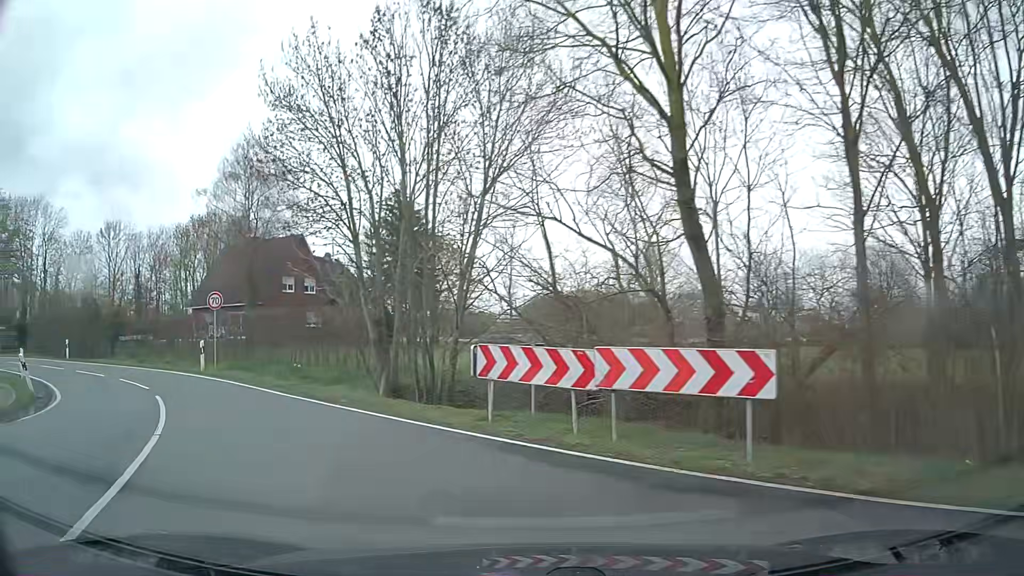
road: tertiary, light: Day
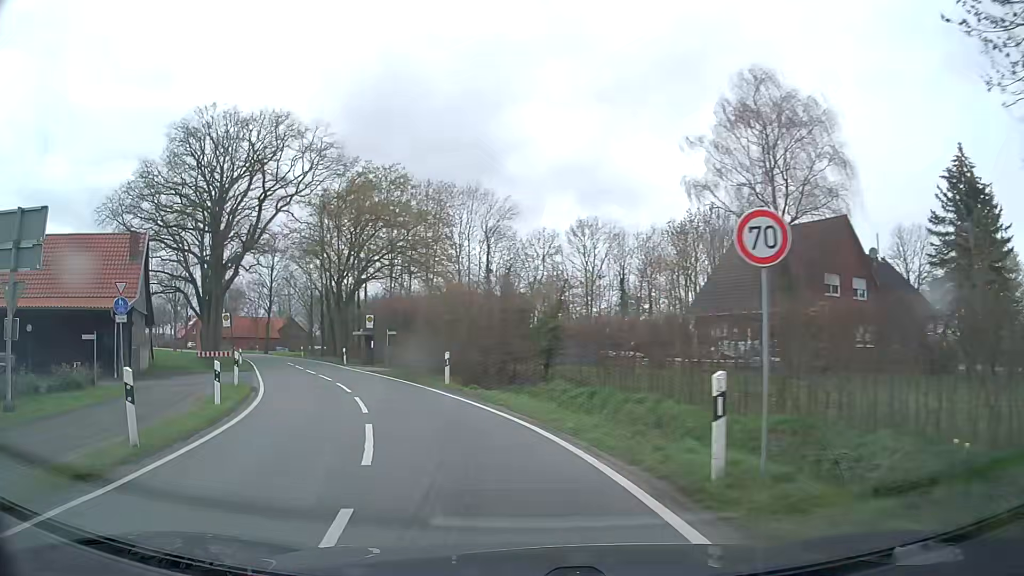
(-7.1, +16.2) m; -43°
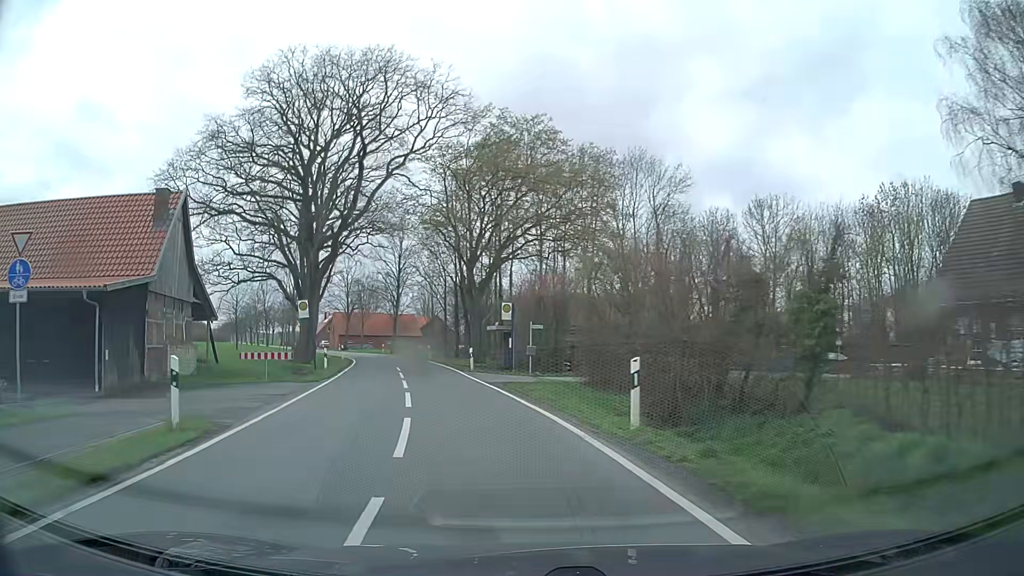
(-1.7, +12.3) m; -14°
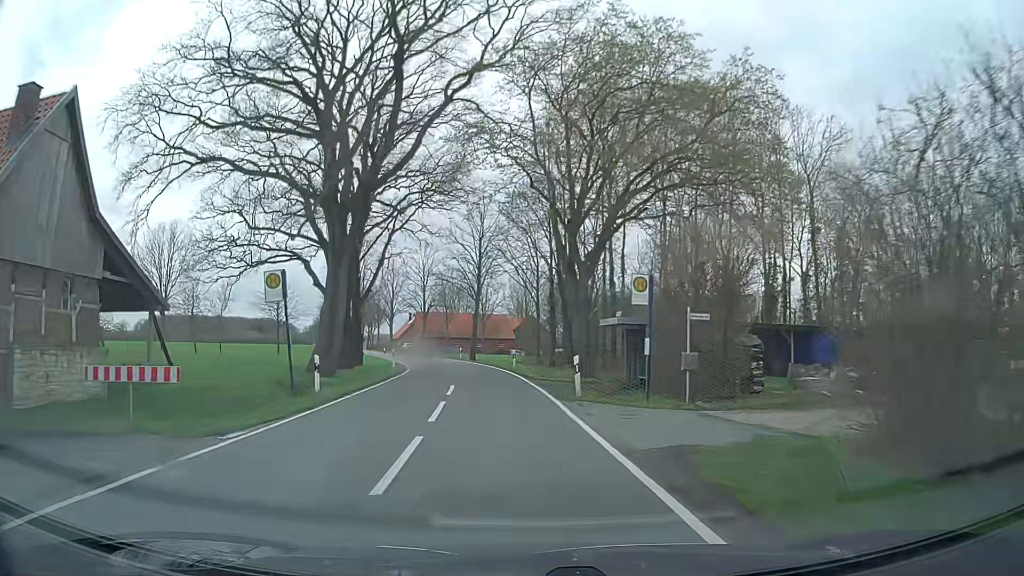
(-1.3, +14.4) m; -9°
